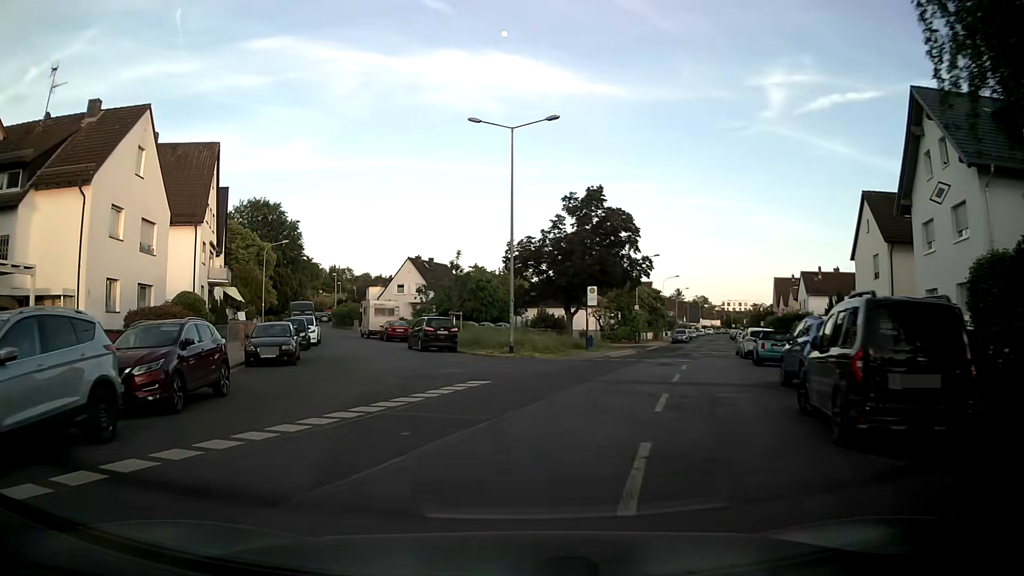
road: residential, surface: asphalt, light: Day
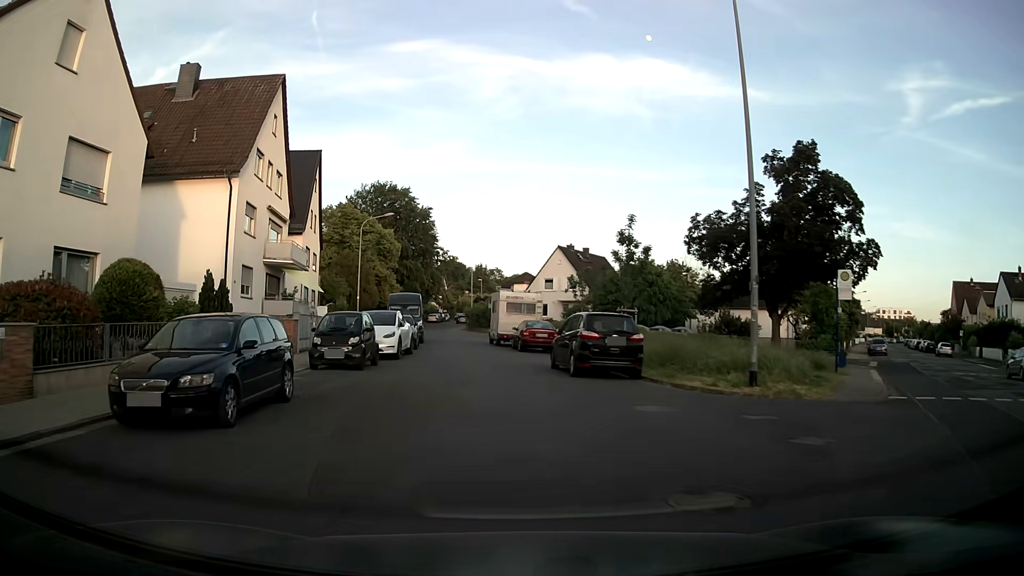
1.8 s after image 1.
(-1.7, +14.9) m; -12°
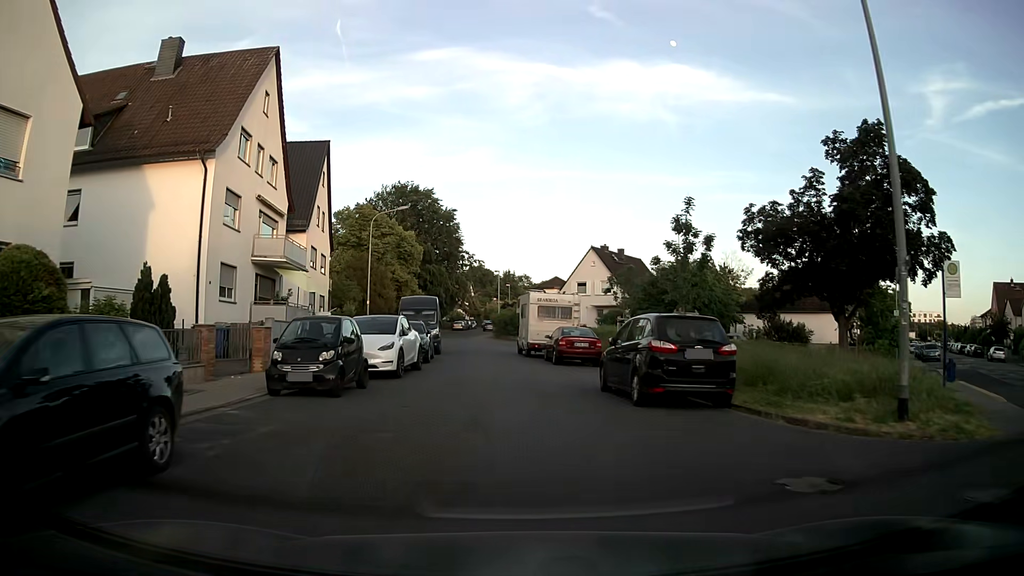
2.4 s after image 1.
(-0.2, +5.2) m; -3°
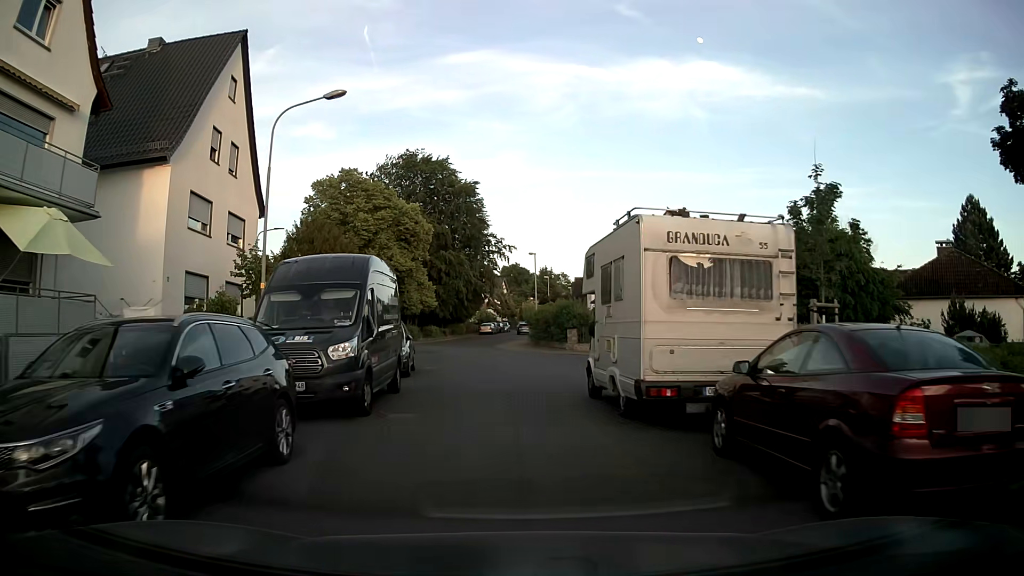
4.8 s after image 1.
(-0.4, +20.0) m; -3°
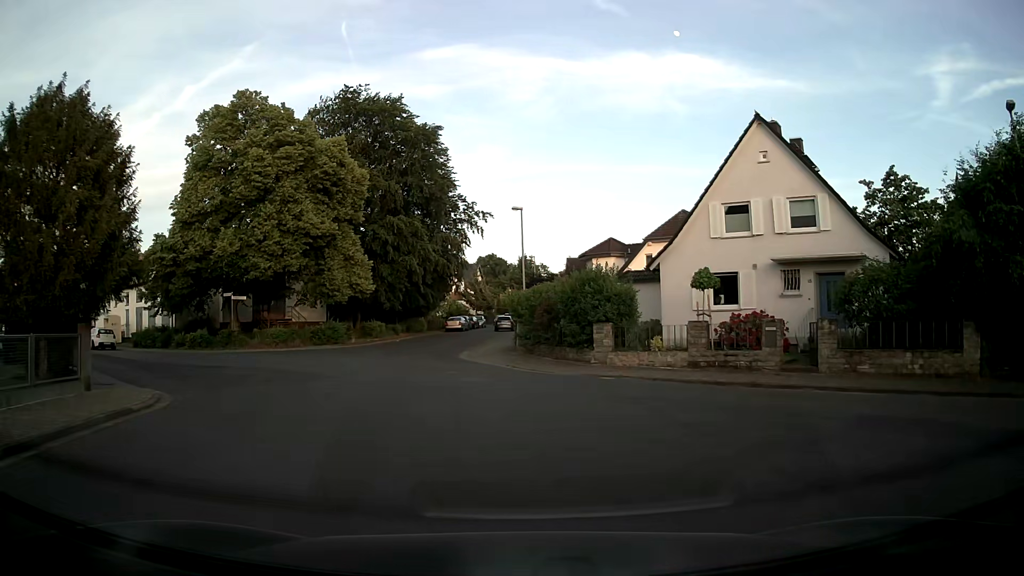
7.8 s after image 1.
(-0.3, +19.5) m; +2°
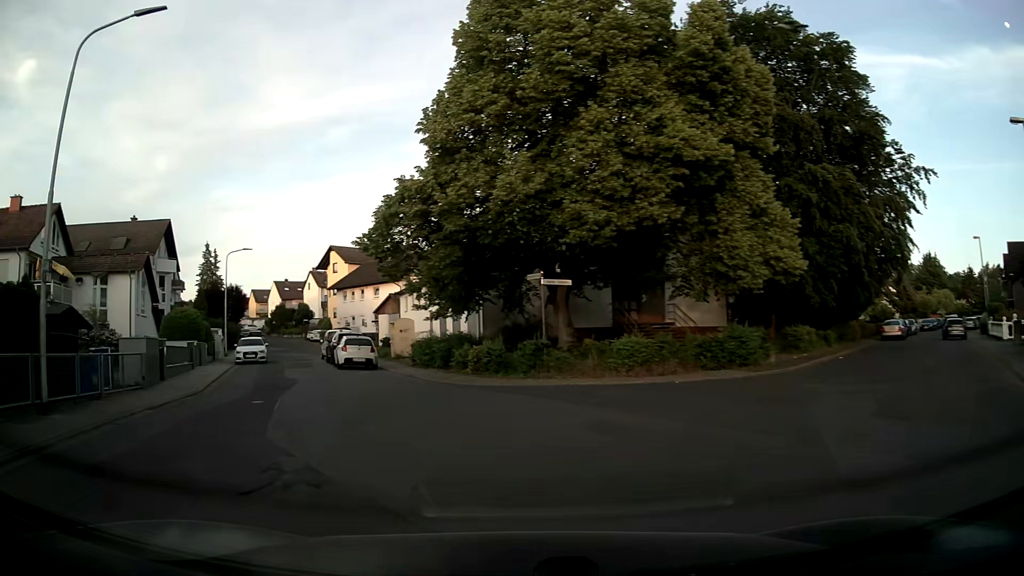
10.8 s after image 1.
(-3.5, +17.0) m; -33°
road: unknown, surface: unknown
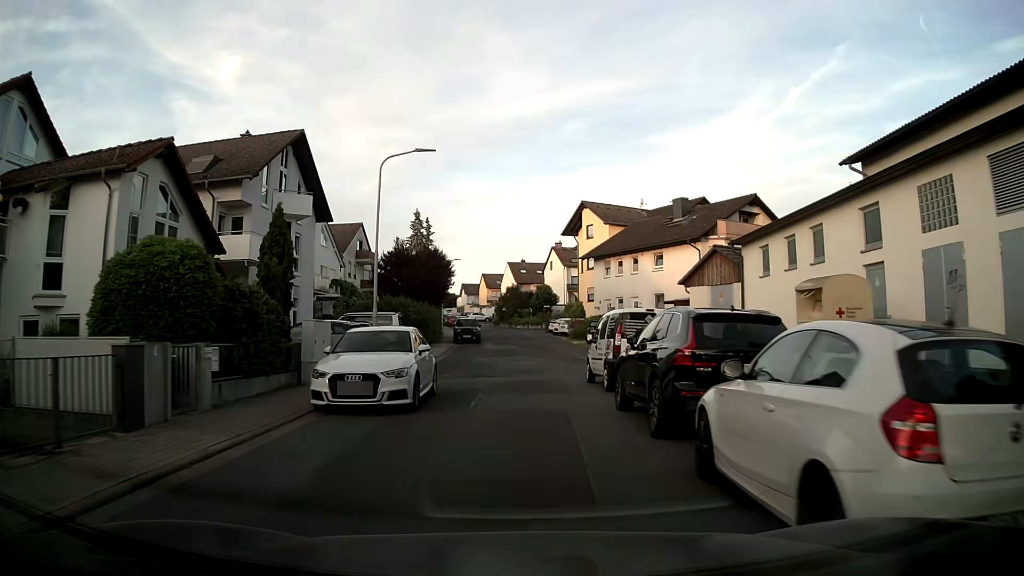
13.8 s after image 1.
(-7.5, +24.7) m; -21°
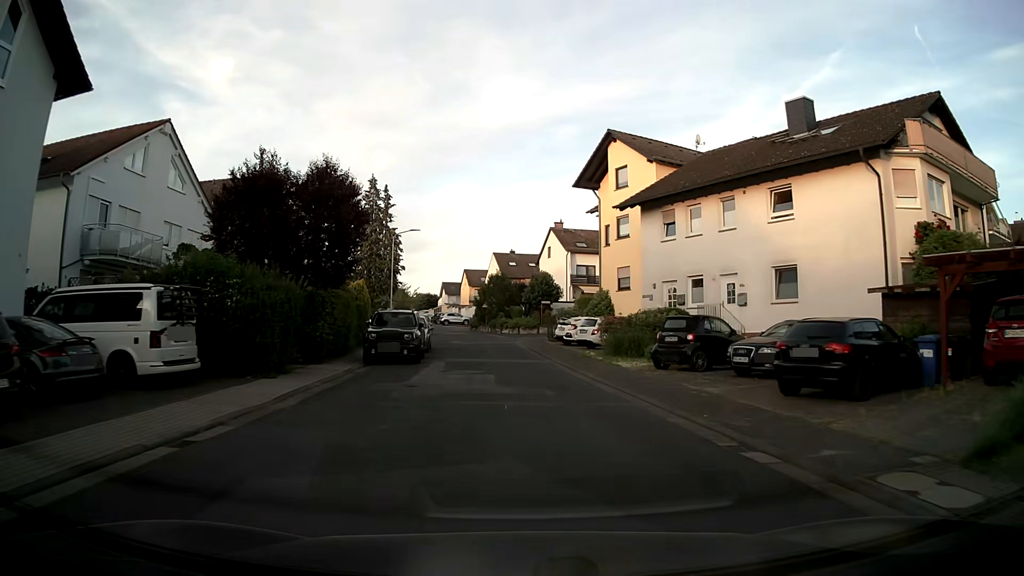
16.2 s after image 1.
(+0.1, +24.2) m; +1°
(0, +10) (0, +20) (-1, +30) (-2, +40) (-4, +50) (-5, +60) (-8, +69) (-10, +79) (-13, +89) (-15, +98) m
